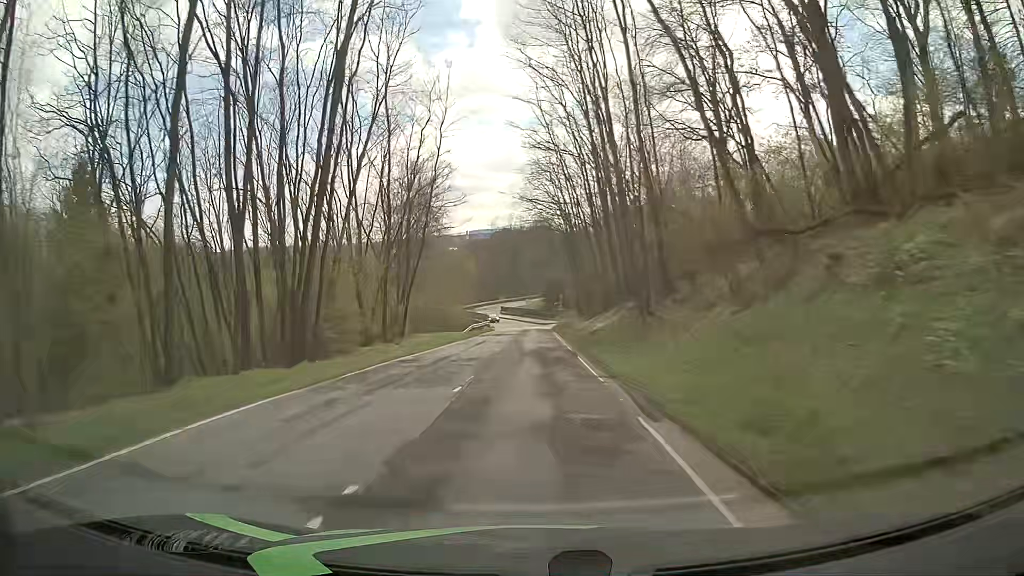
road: tertiary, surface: asphalt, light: Day
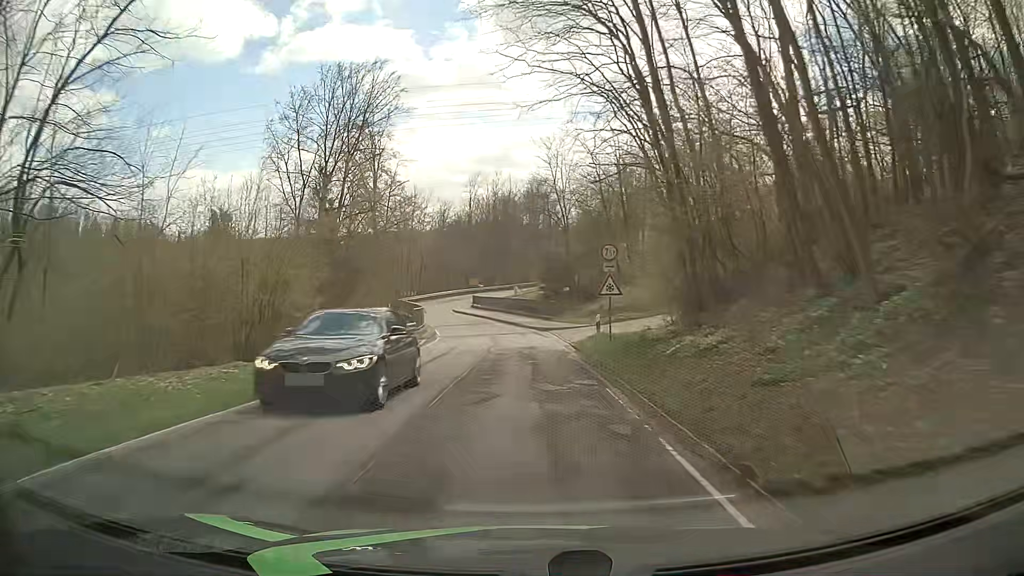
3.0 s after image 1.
(-0.2, +45.3) m; +1°
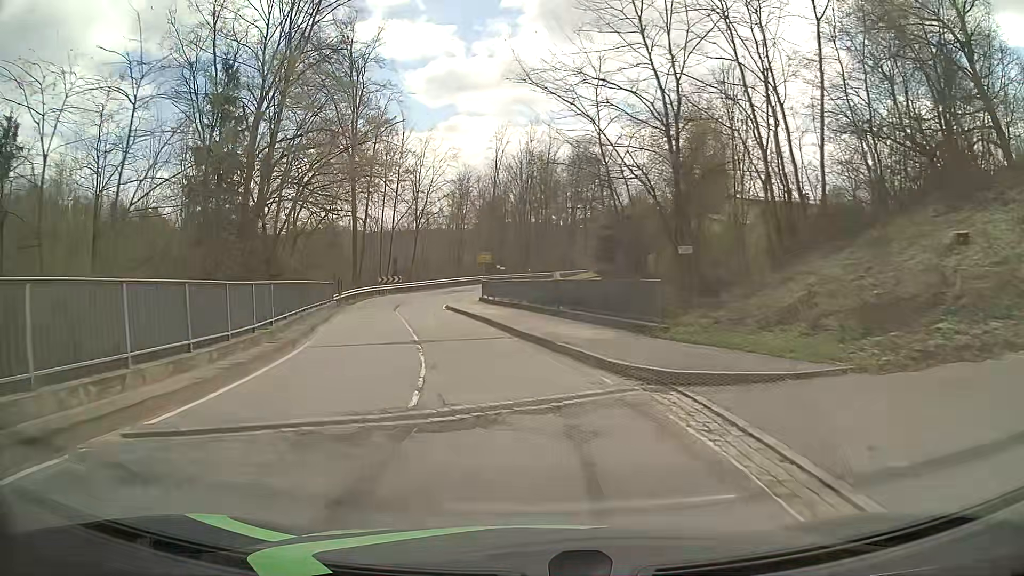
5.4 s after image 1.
(-0.6, +30.7) m; -3°
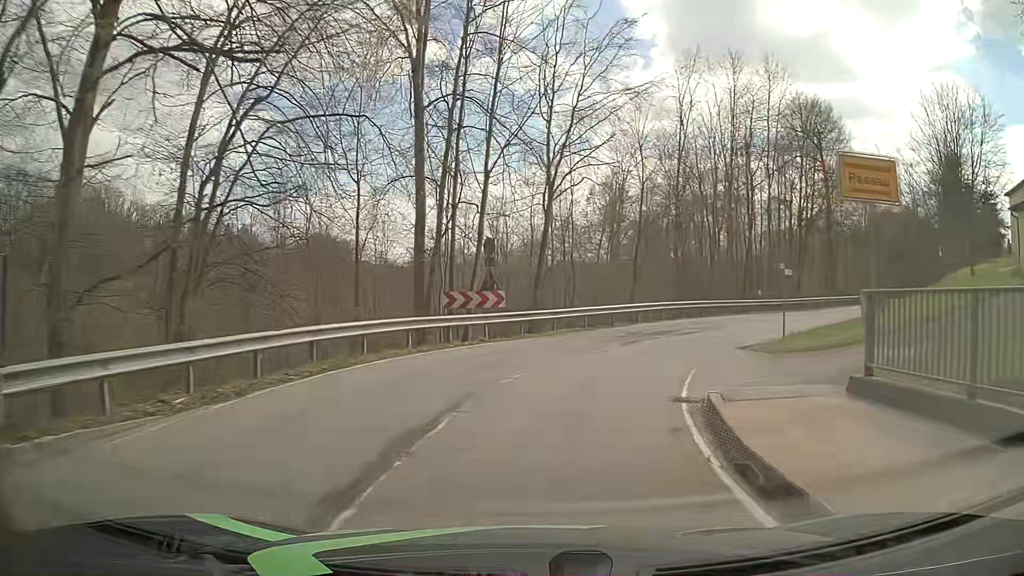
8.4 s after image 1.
(-6.1, +35.4) m; -13°
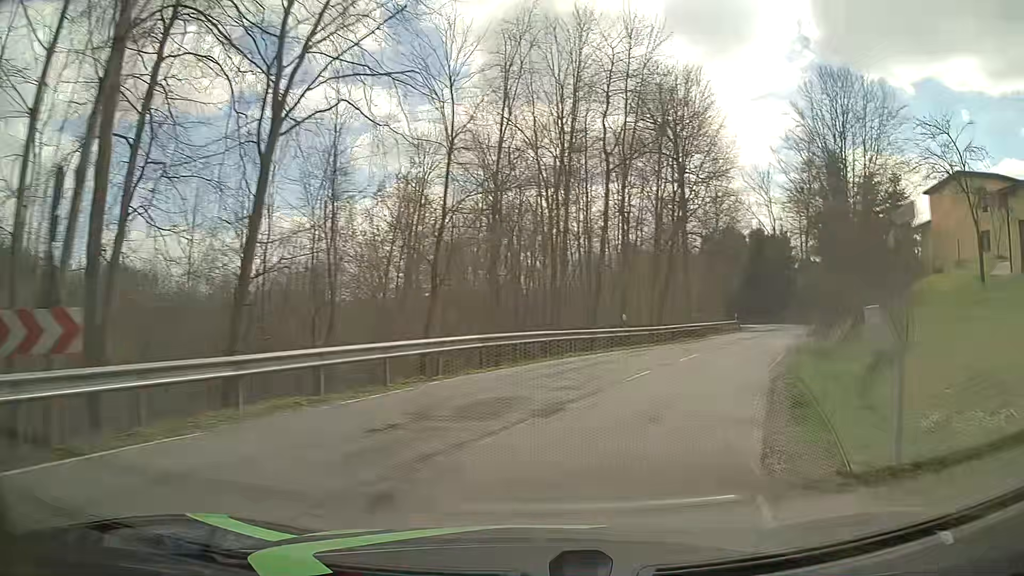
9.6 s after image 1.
(+1.7, +13.8) m; +15°
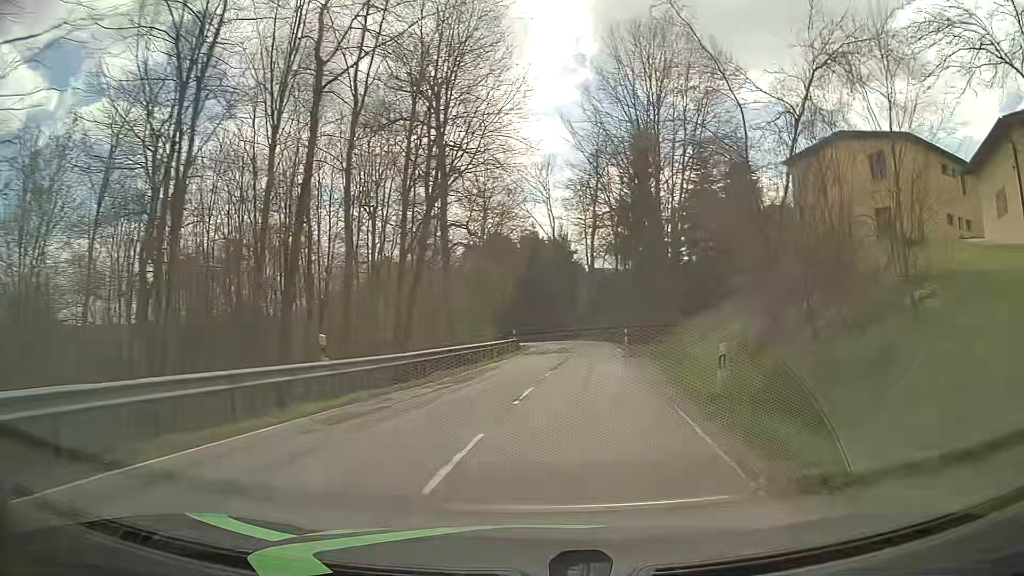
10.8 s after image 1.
(+2.8, +13.6) m; +22°
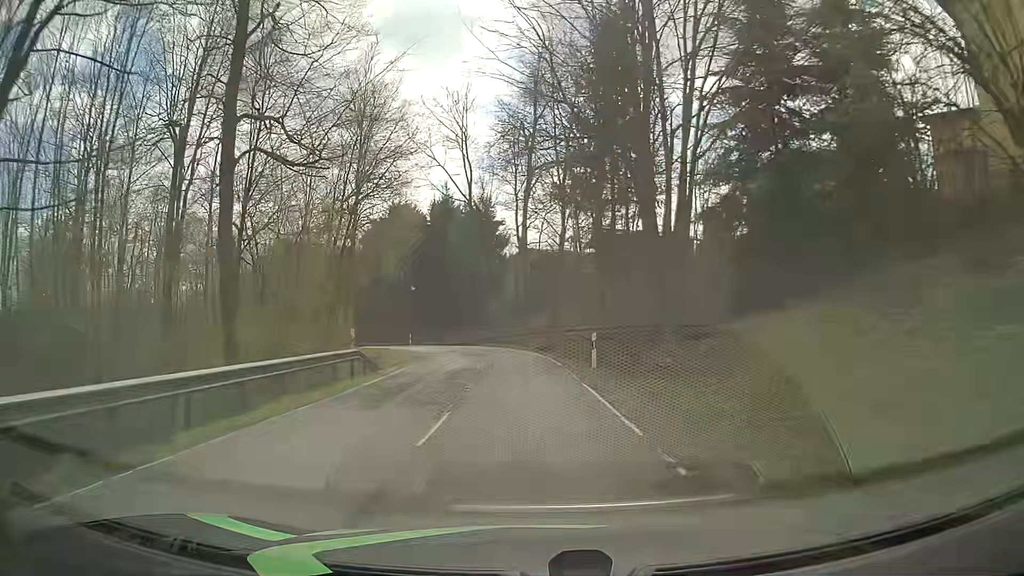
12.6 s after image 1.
(+1.9, +22.7) m; +6°
